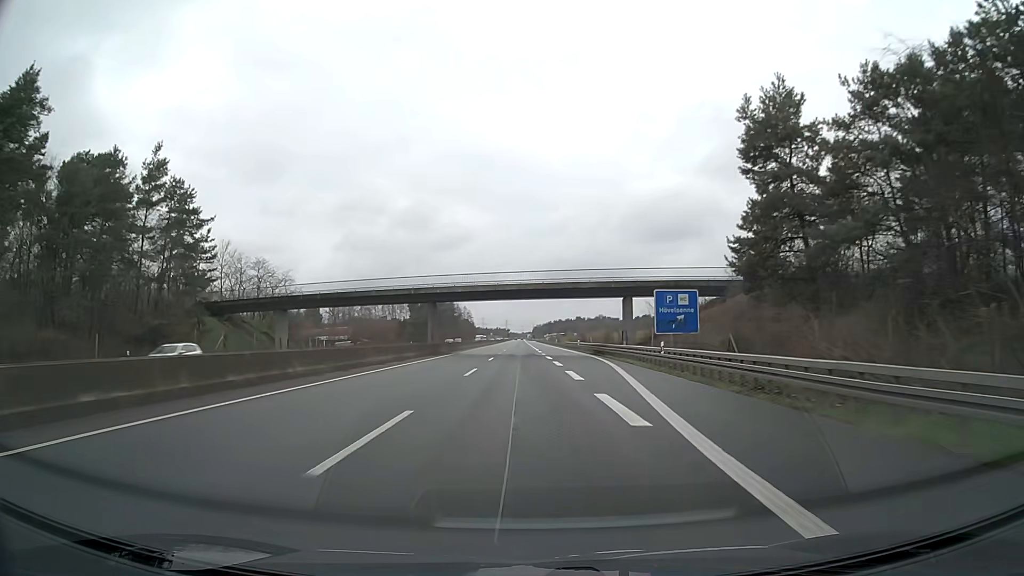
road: motorway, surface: asphalt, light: Day
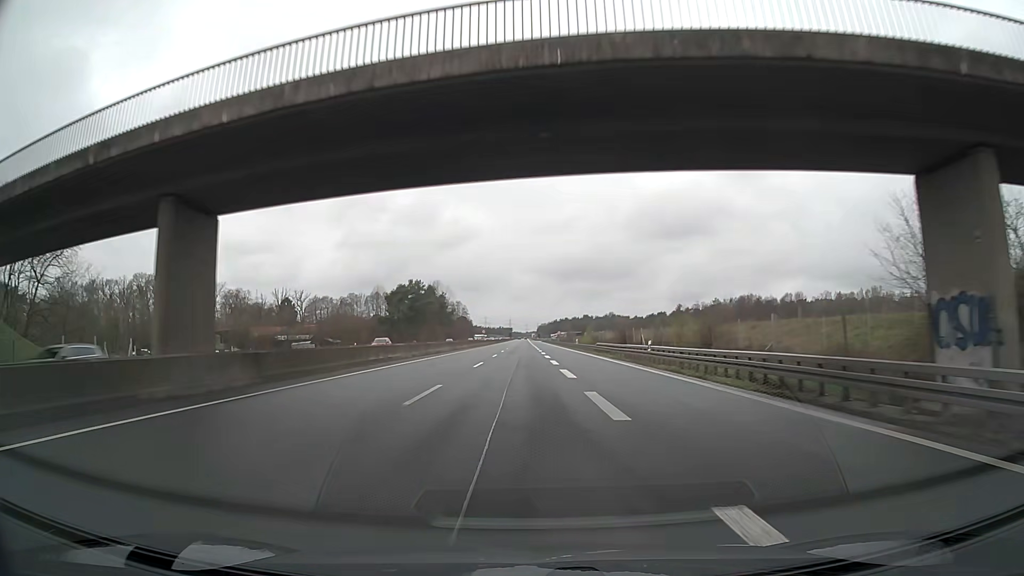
(0.0, +47.4) m; 0°
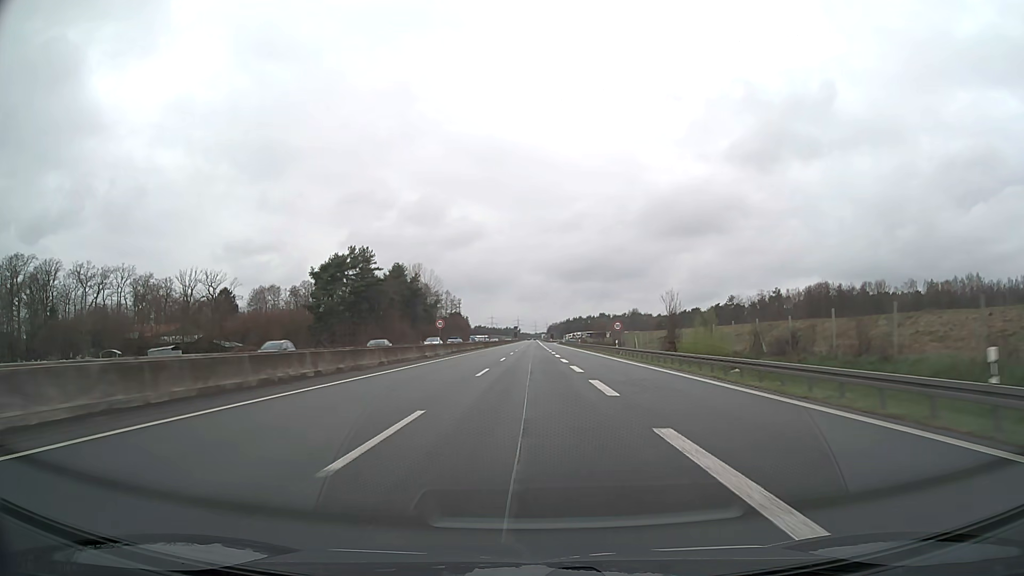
(-0.7, +79.0) m; -1°
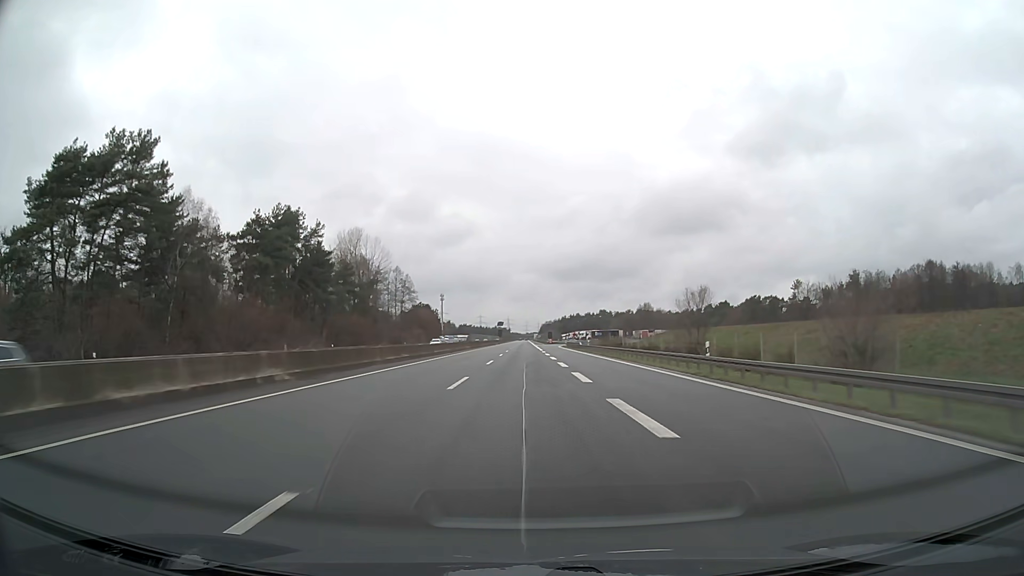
(+0.5, +79.0) m; +1°
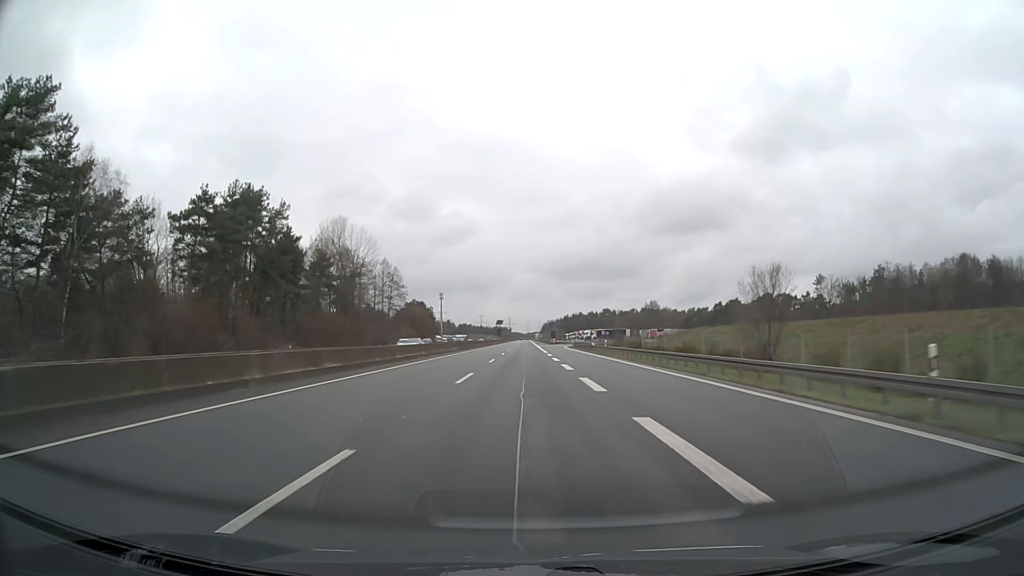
(0.0, +15.8) m; 0°
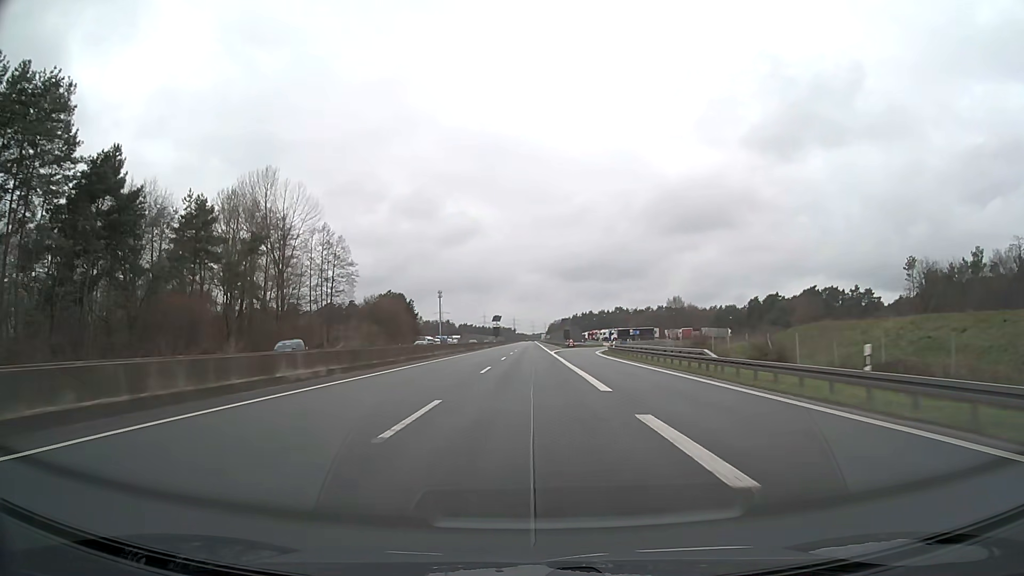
(-0.2, +47.4) m; 0°
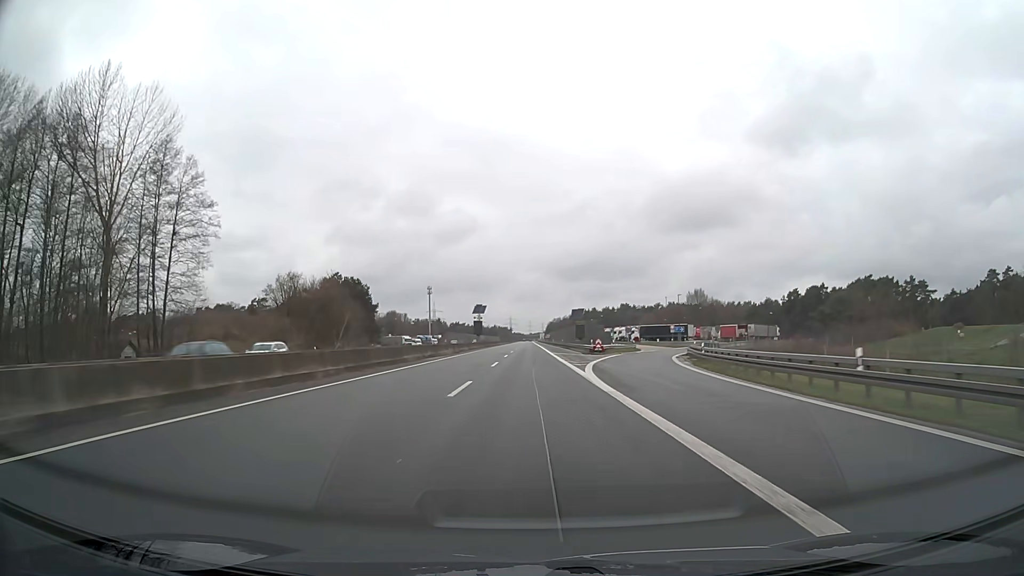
(0.0, +47.4) m; 0°
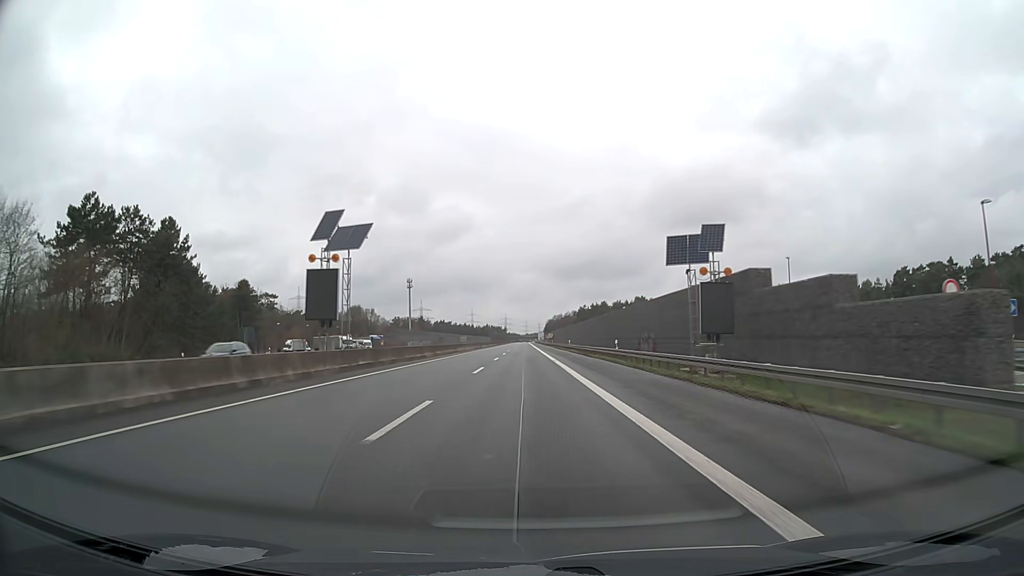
(+0.4, +79.0) m; 0°
(0, +10) (0, +20) (0, +30) (0, +40) (0, +50) (0, +60) (0, +70) (0, +80) (0, +90) (-1, +100) m
